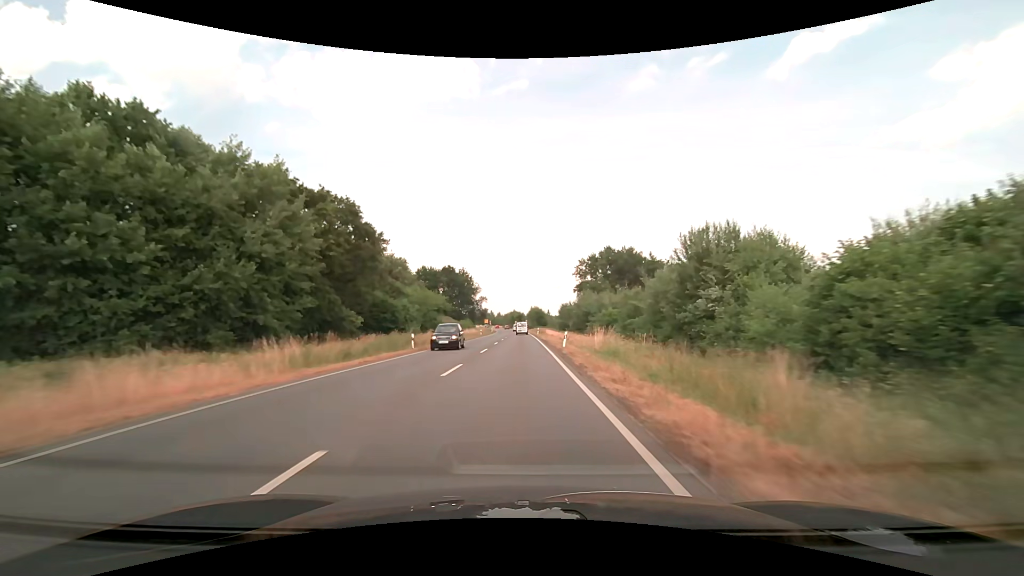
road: secondary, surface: asphalt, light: Day
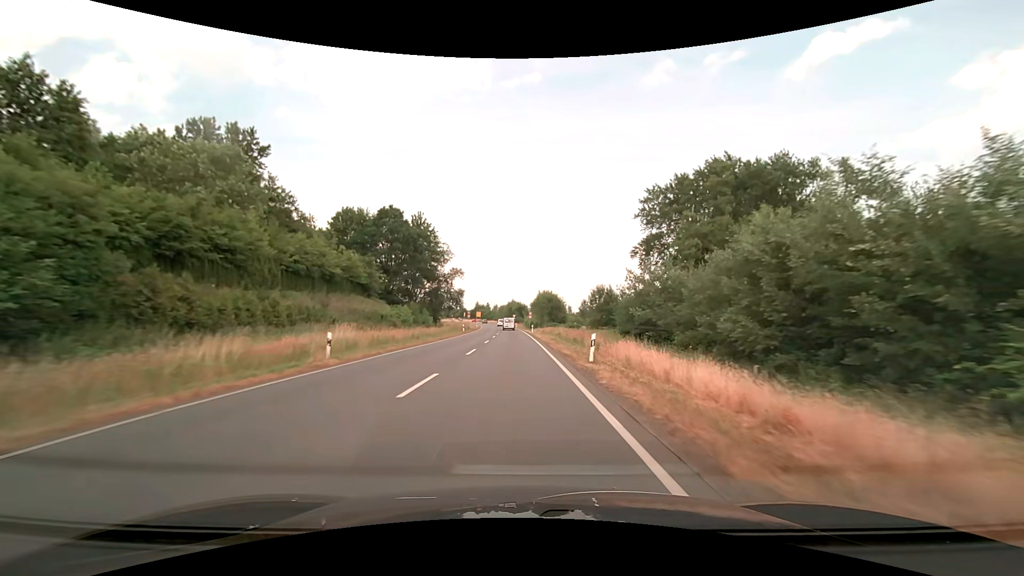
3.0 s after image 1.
(+0.1, +63.5) m; 0°
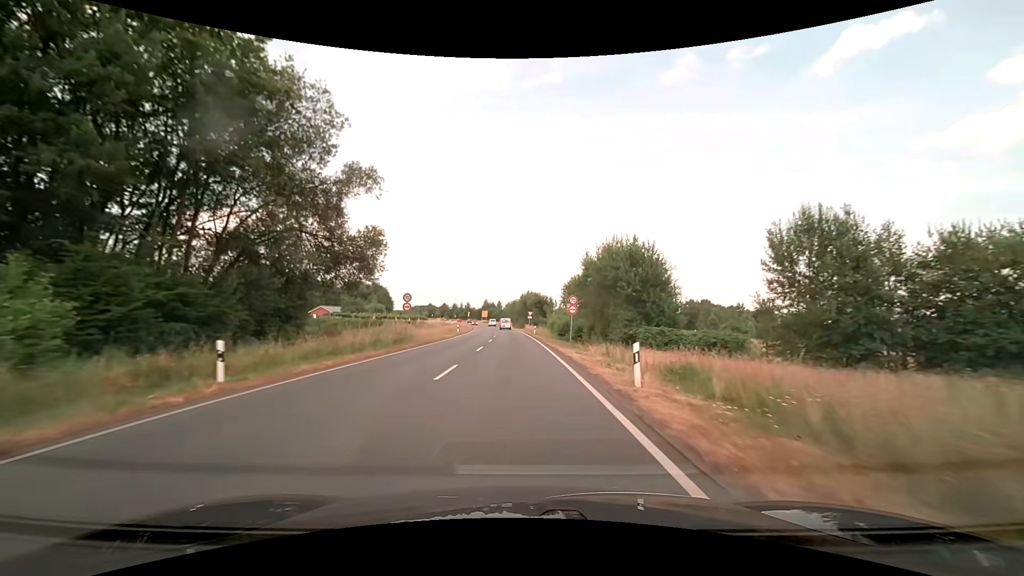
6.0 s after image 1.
(-0.8, +56.4) m; -2°
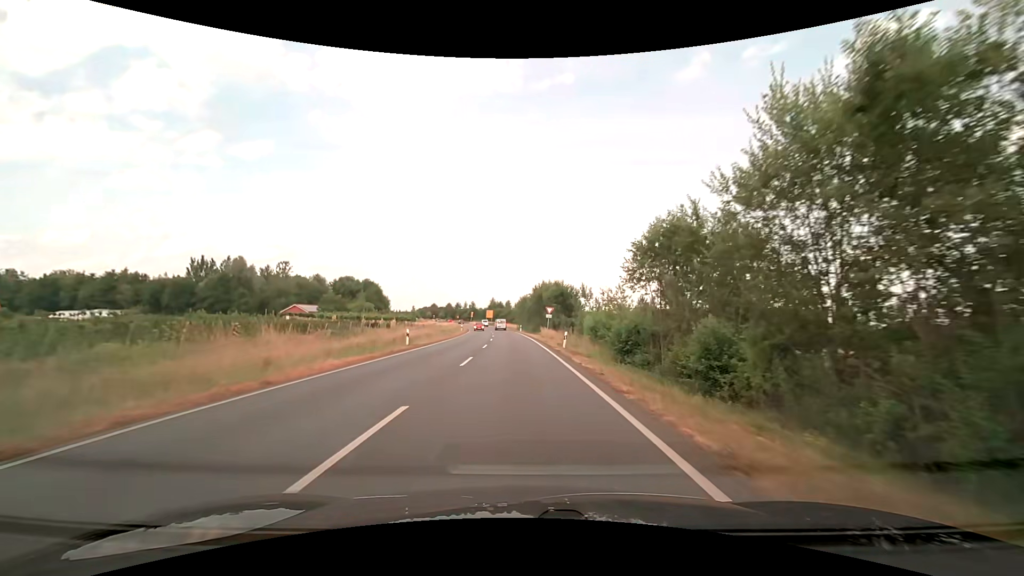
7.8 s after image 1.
(-0.4, +31.4) m; -1°
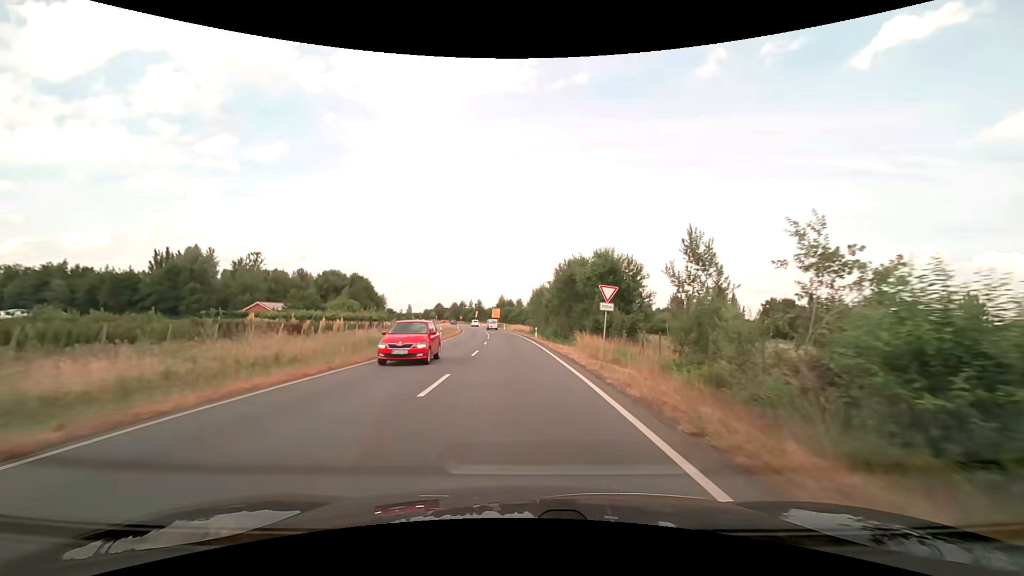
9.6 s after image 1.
(-0.4, +30.5) m; -2°
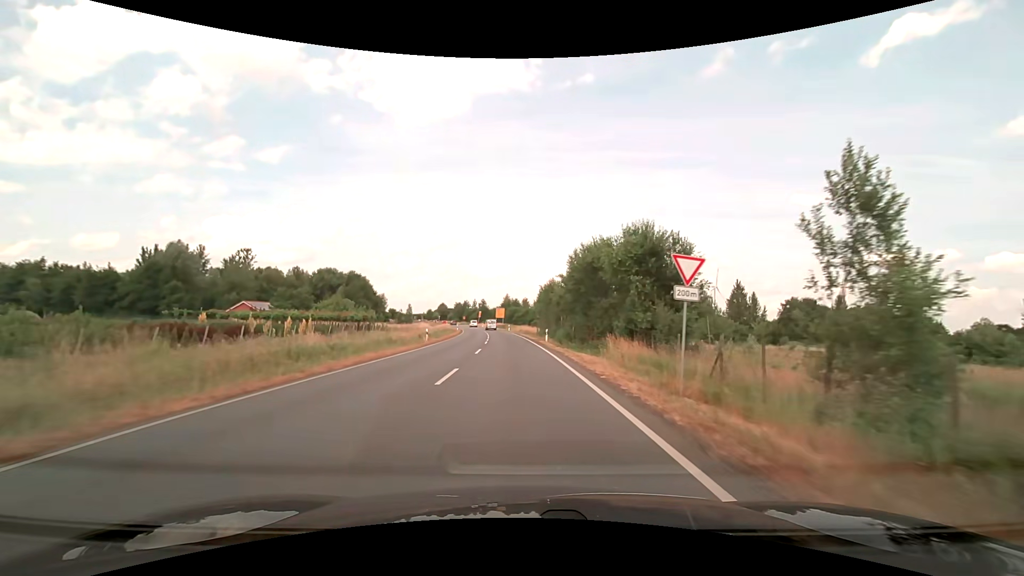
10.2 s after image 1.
(0.0, +10.1) m; -1°
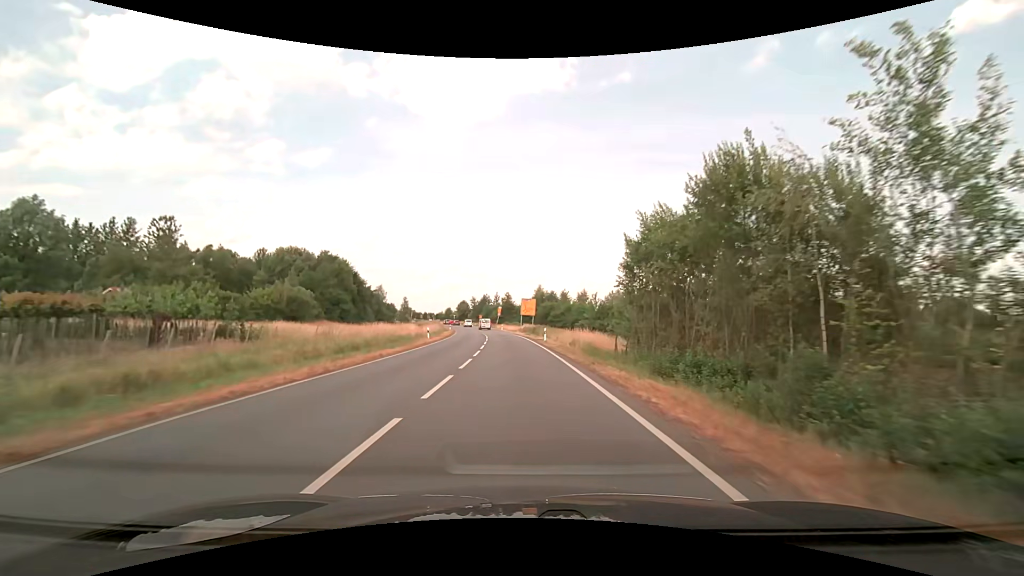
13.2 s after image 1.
(-1.6, +50.2) m; -4°
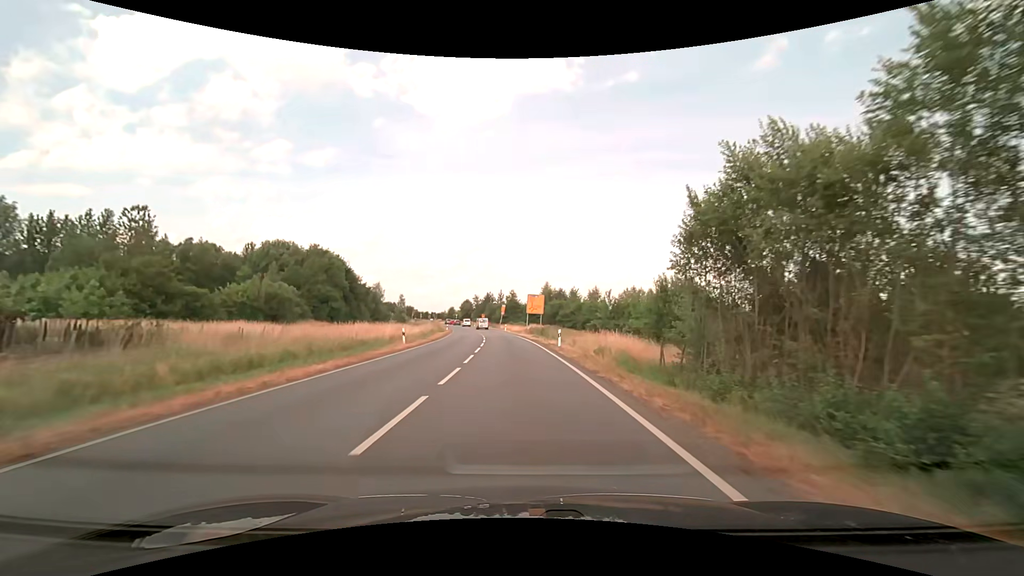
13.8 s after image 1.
(-0.1, +9.9) m; -1°
(0, +10) (0, +20) (-1, +30) (-1, +40) (-2, +50) (-3, +60) (-4, +70) (-5, +80) (-7, +90) (-9, +99) m
